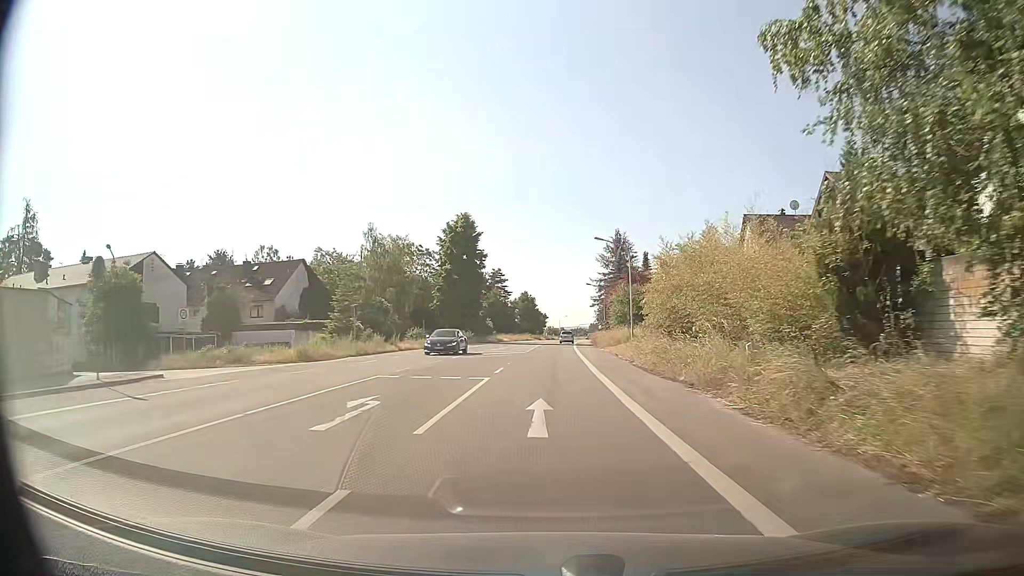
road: primary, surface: asphalt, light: Day
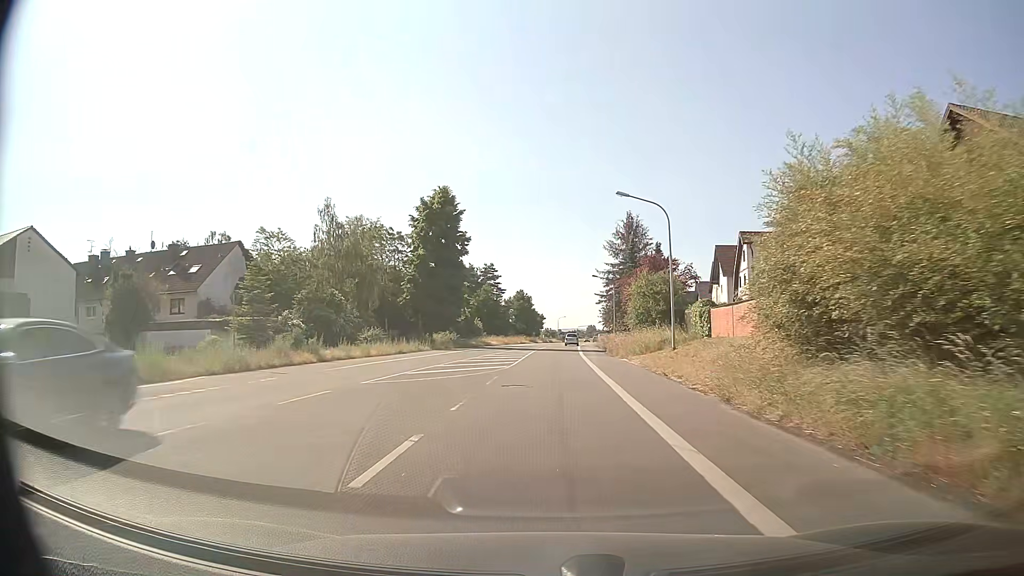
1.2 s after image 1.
(+0.1, +15.8) m; 0°
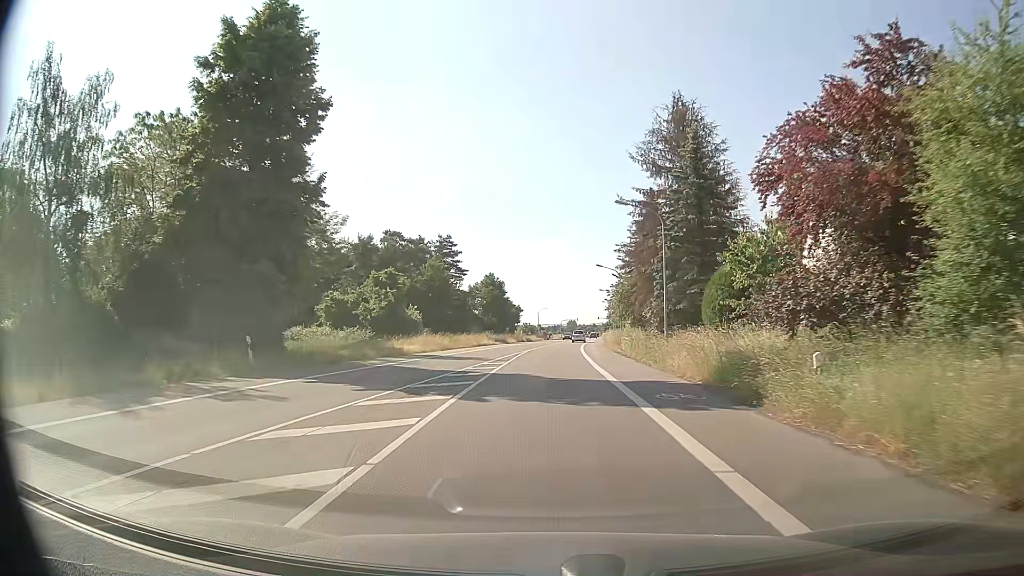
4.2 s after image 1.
(+0.5, +39.7) m; +2°
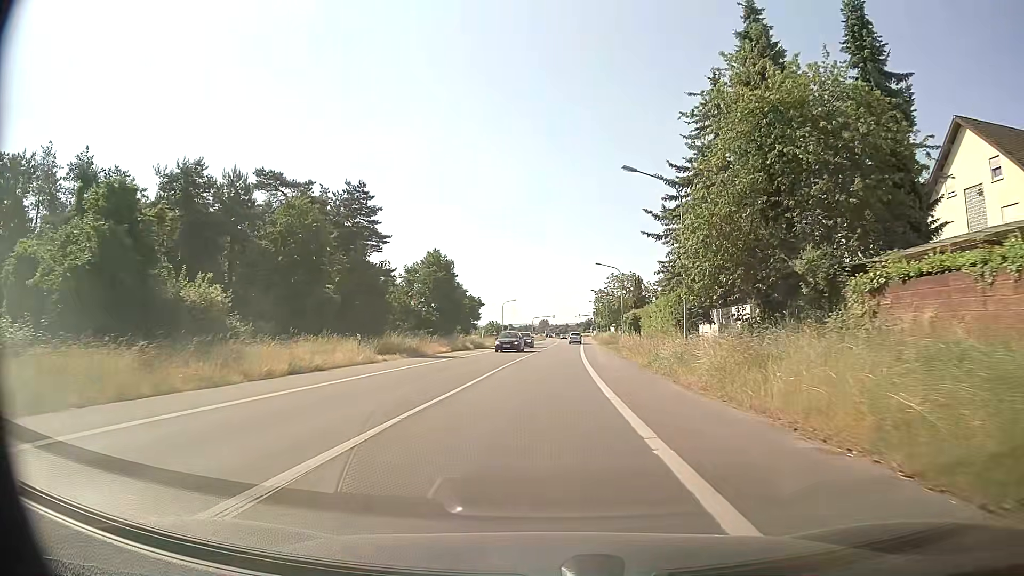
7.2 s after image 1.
(+0.6, +40.6) m; +2°
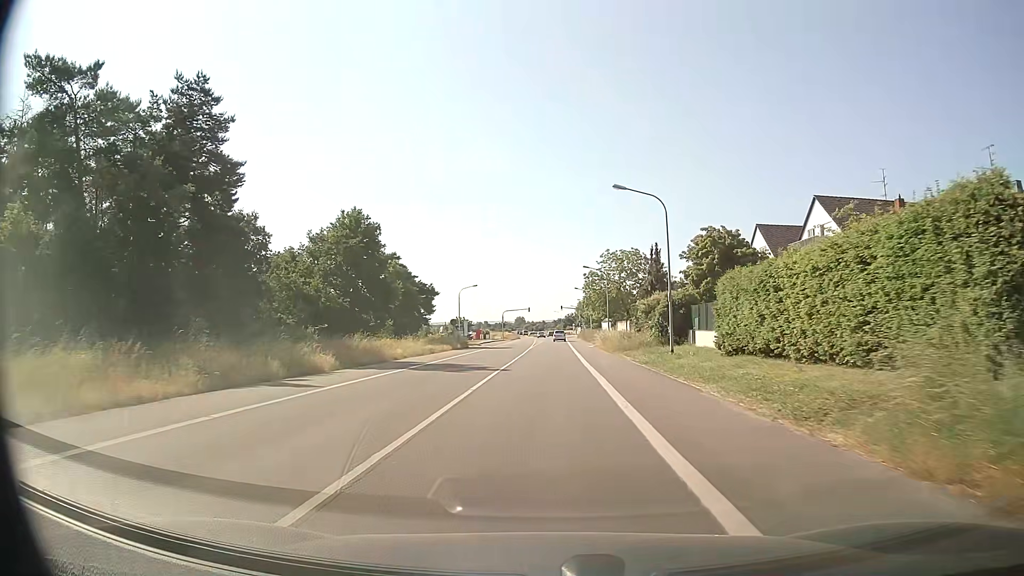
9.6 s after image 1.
(+0.8, +33.2) m; +2°
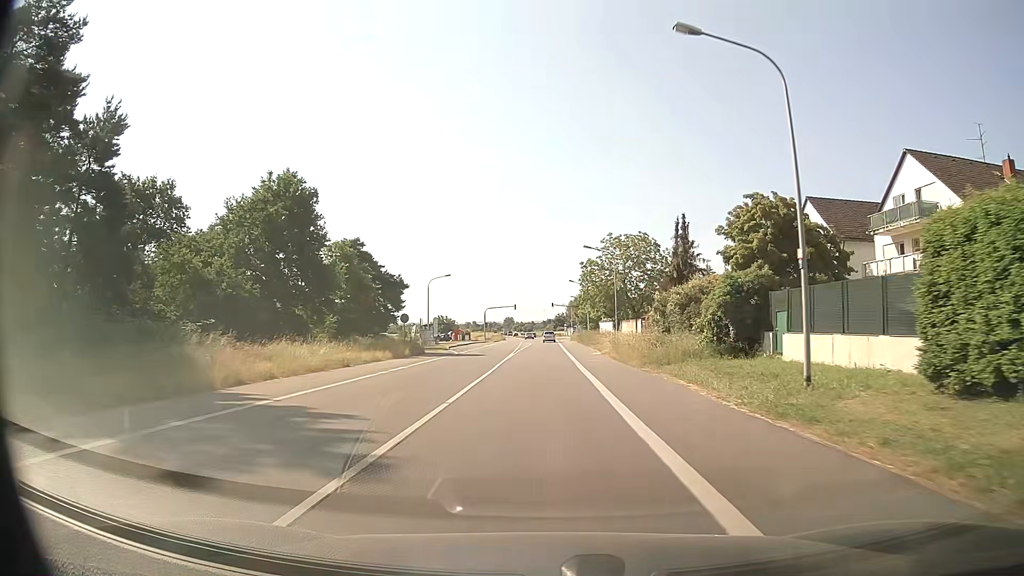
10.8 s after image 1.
(+0.1, +16.9) m; +1°
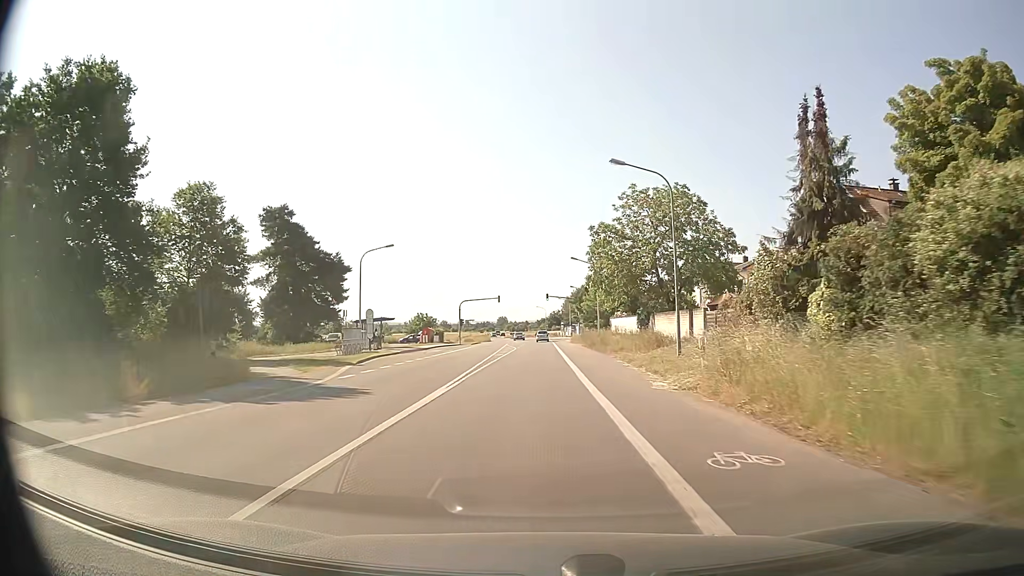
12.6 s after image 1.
(+0.2, +25.8) m; 0°
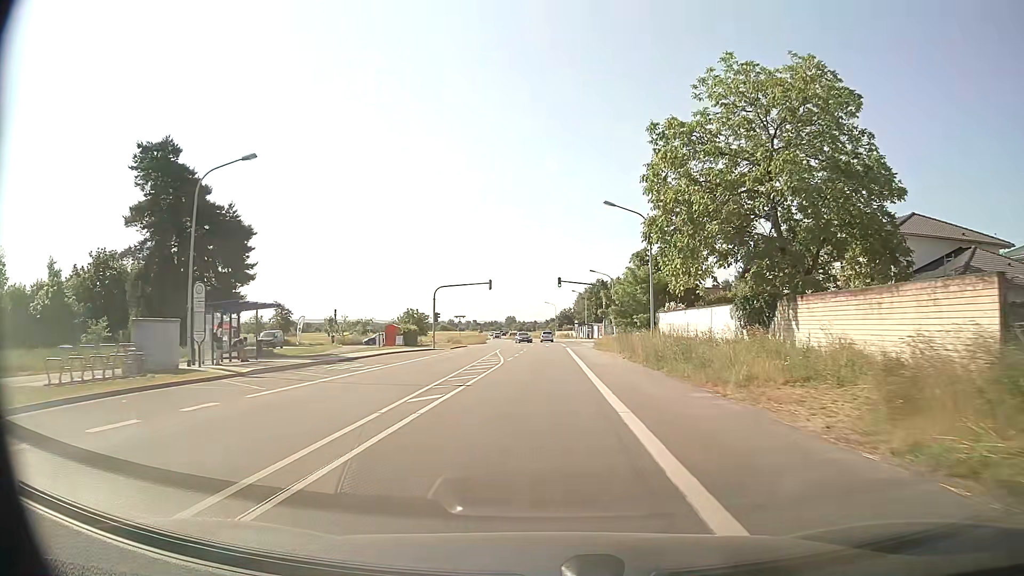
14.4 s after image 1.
(-0.2, +26.3) m; -1°
(0, +10) (0, +20) (0, +30) (0, +40) (0, +50) (0, +60) (0, +70) (0, +80) (0, +90) (-1, +100) m
